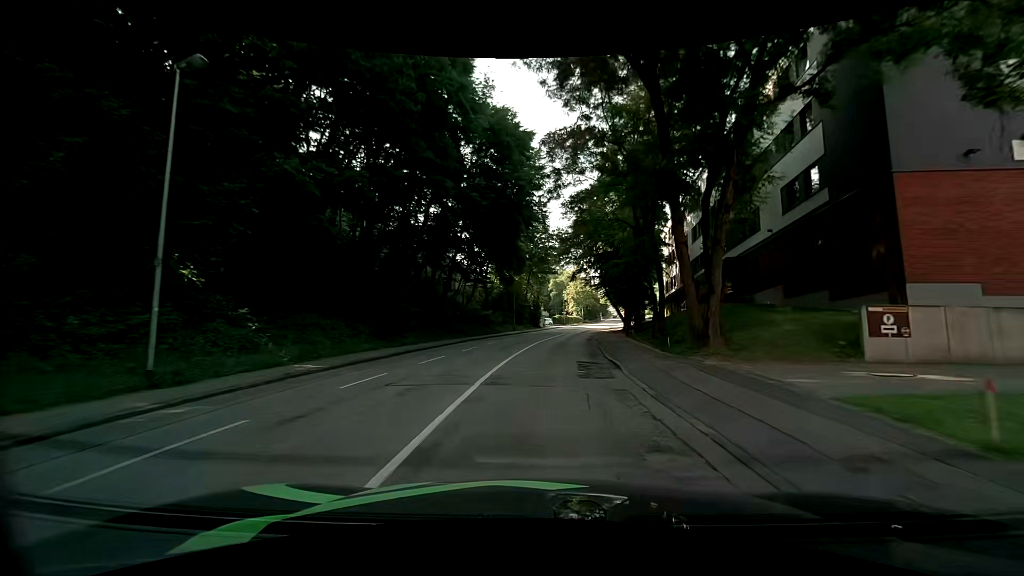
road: tertiary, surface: asphalt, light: Day
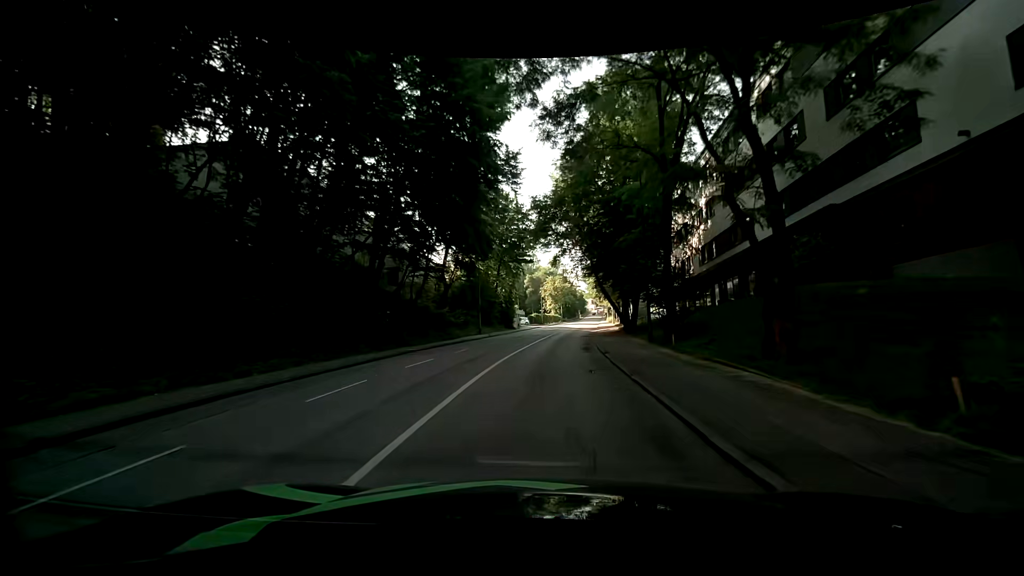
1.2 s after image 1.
(+0.4, +13.8) m; +3°
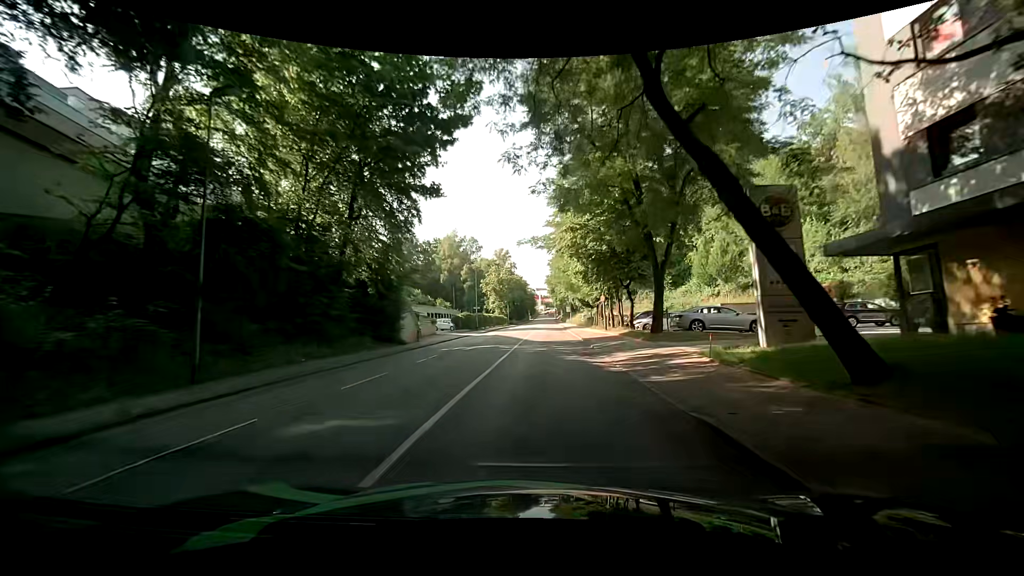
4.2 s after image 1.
(+1.2, +35.2) m; +6°
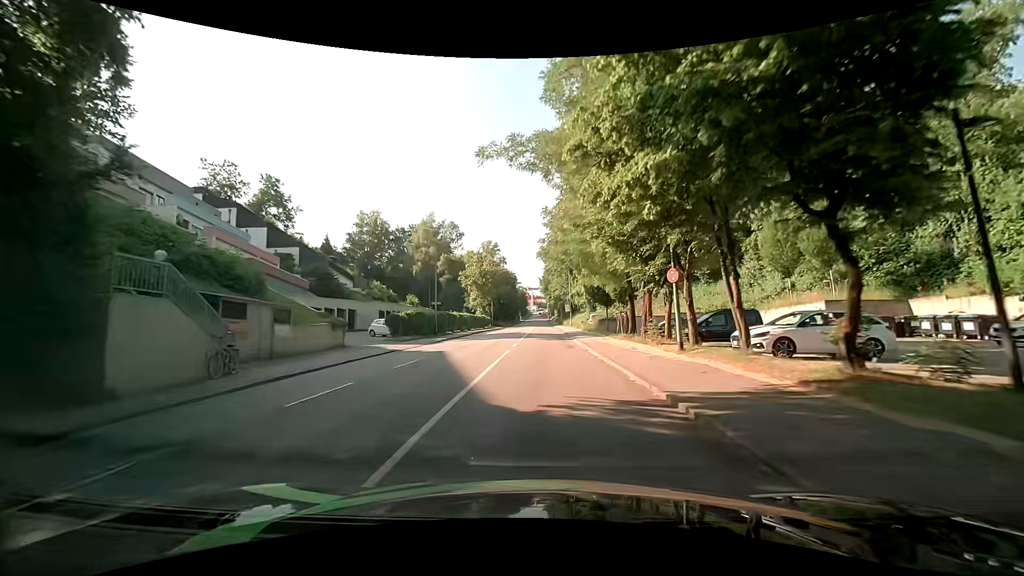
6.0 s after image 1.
(0.0, +20.8) m; 0°
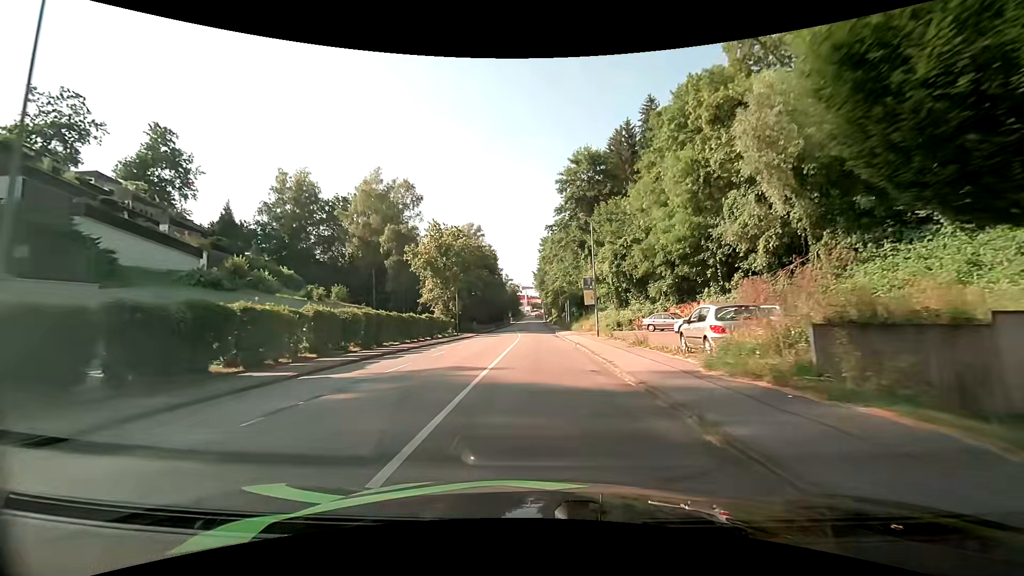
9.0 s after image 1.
(+0.6, +35.1) m; +1°
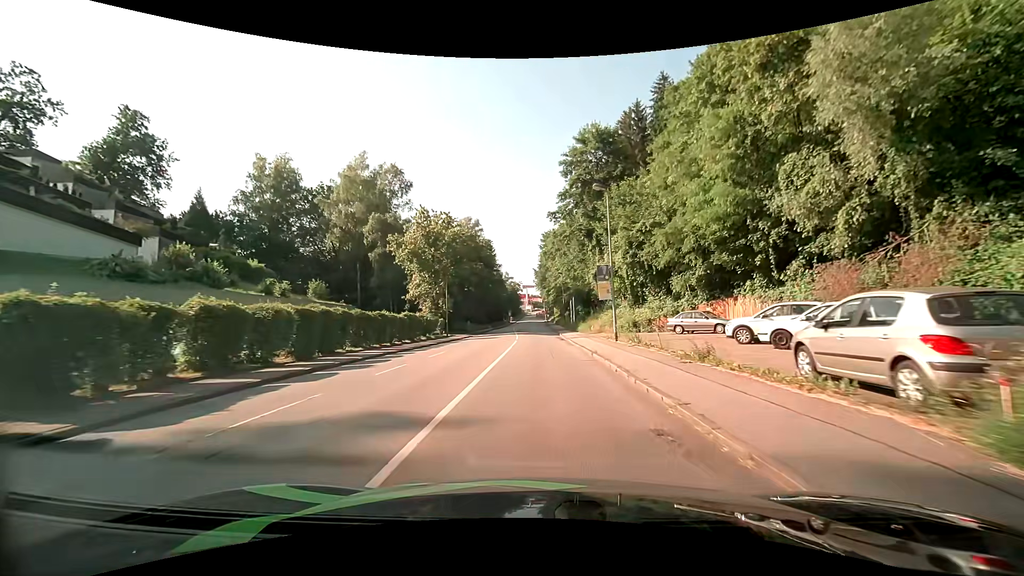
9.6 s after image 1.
(0.0, +7.2) m; 0°
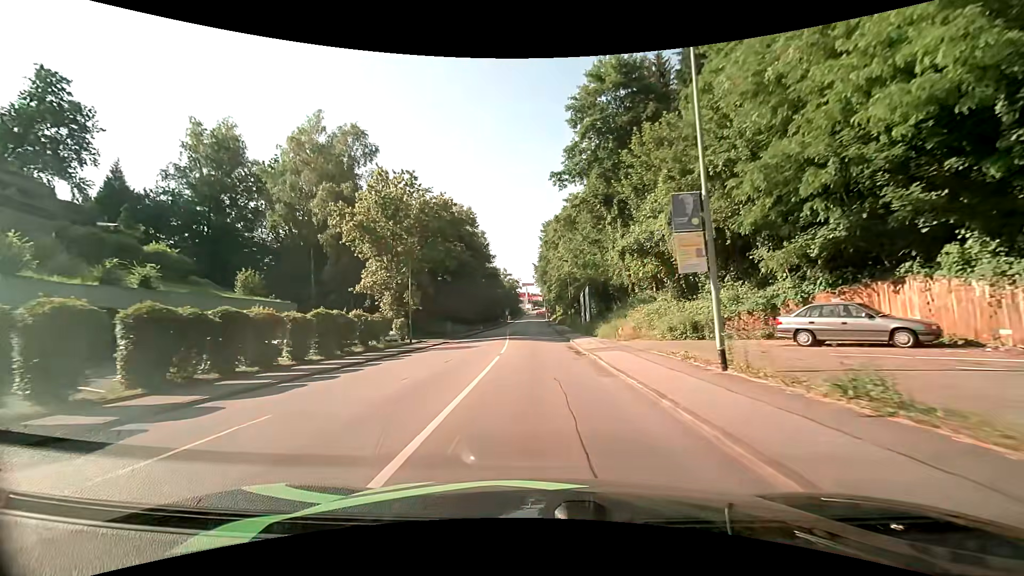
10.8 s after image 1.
(0.0, +14.6) m; 0°
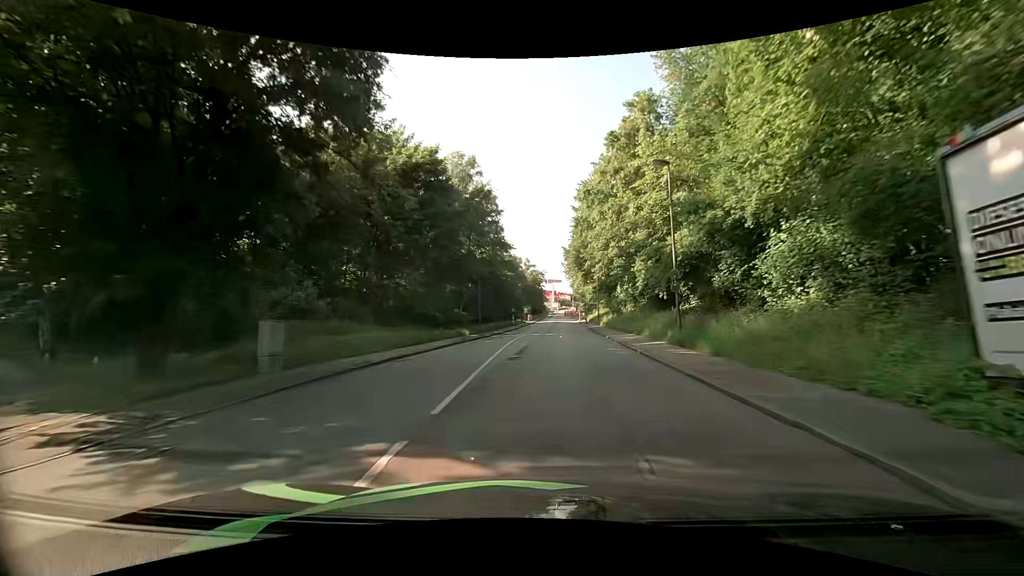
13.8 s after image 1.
(-0.9, +37.5) m; -3°
(0, +10) (0, +20) (0, +30) (+1, +40) (+1, +50) (+2, +60) (+2, +70) (+3, +80) (+3, +90) (+4, +100) m
